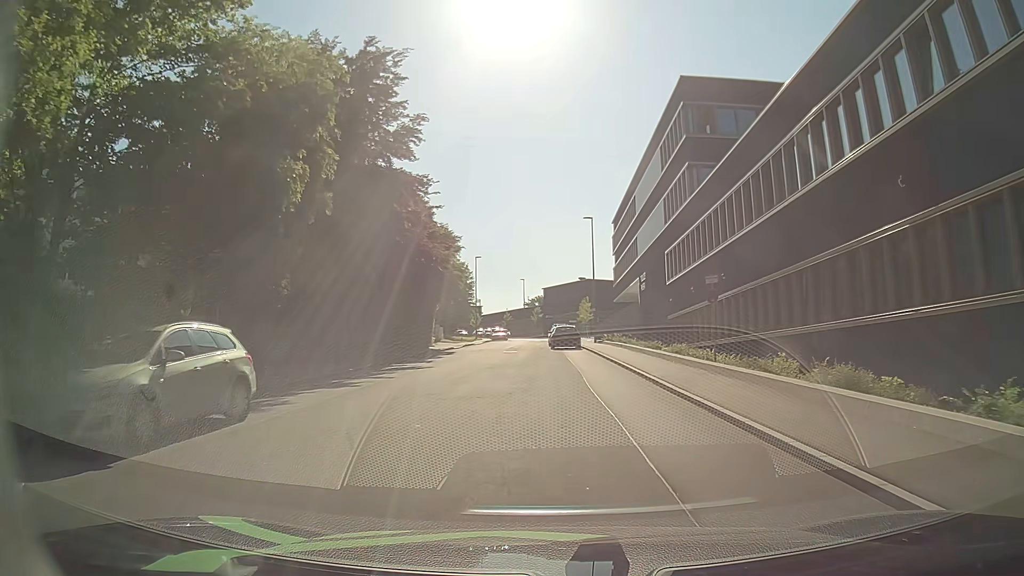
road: residential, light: Day
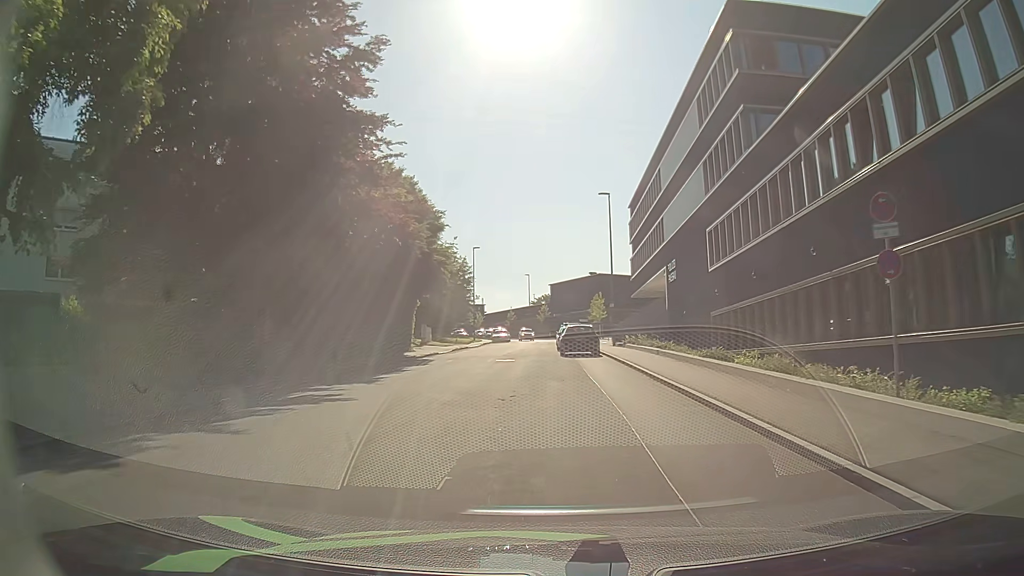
(-0.1, +10.1) m; -1°
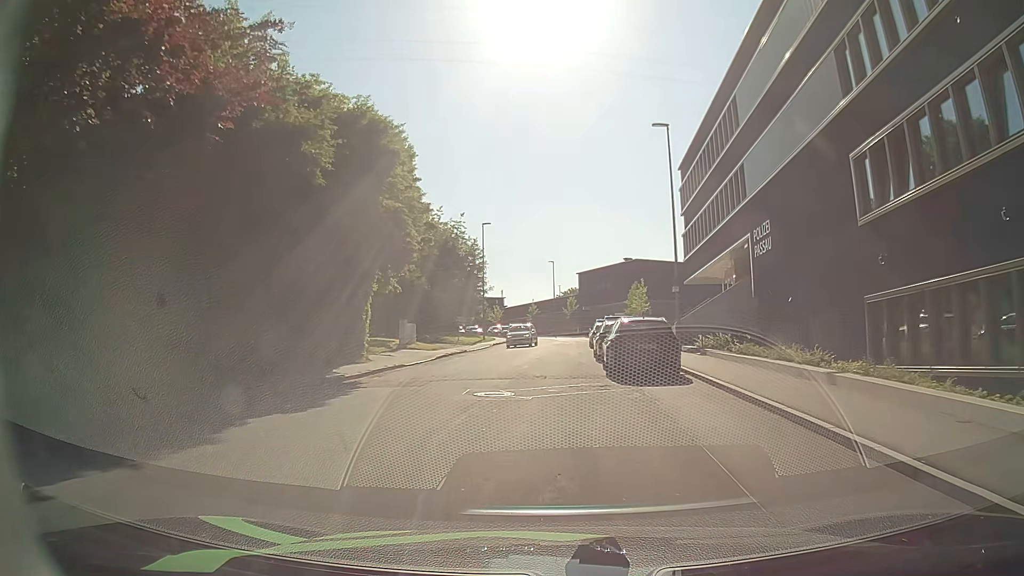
(-0.2, +15.0) m; -1°
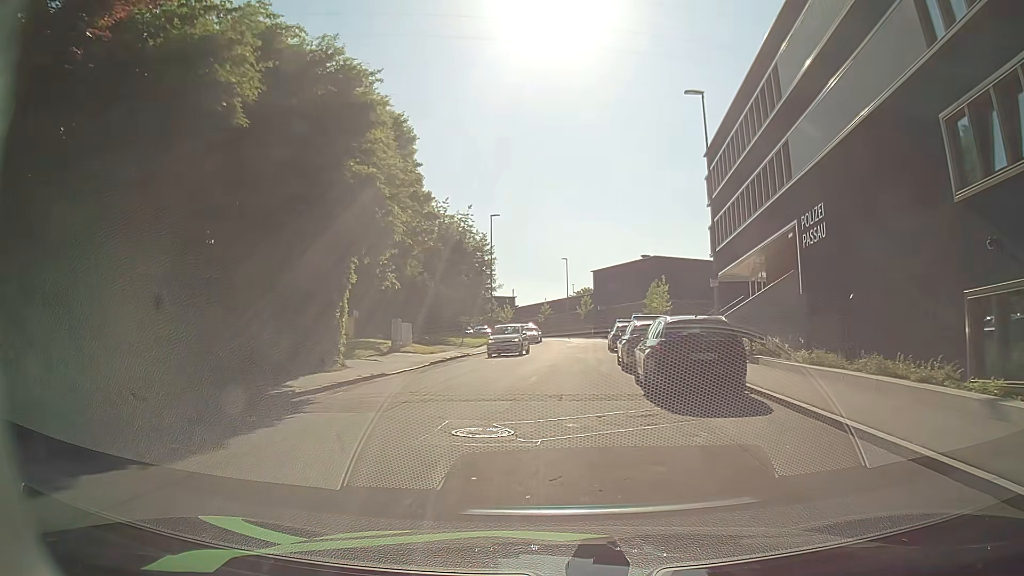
(-0.1, +4.7) m; -2°
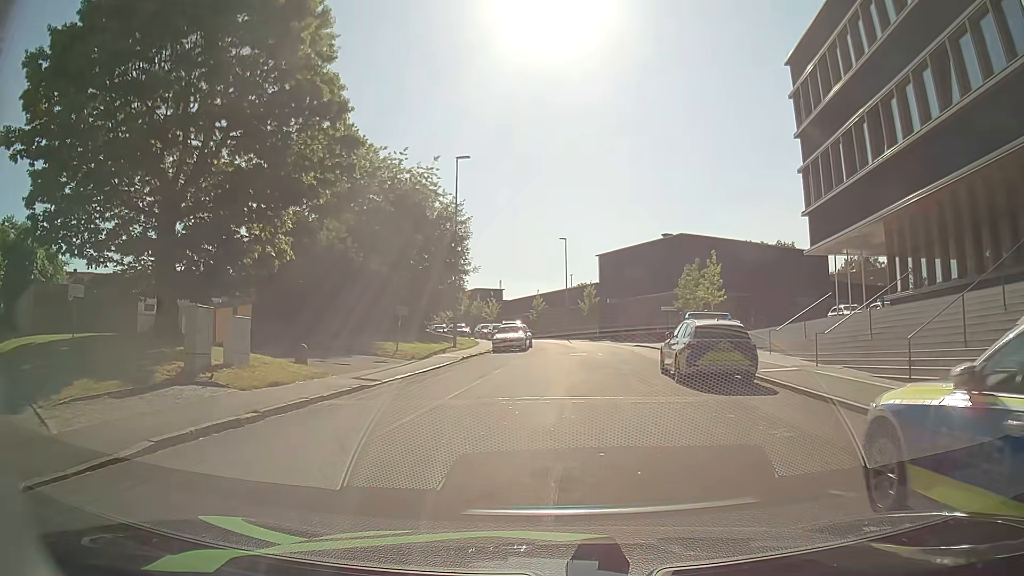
(-0.1, +18.7) m; 0°
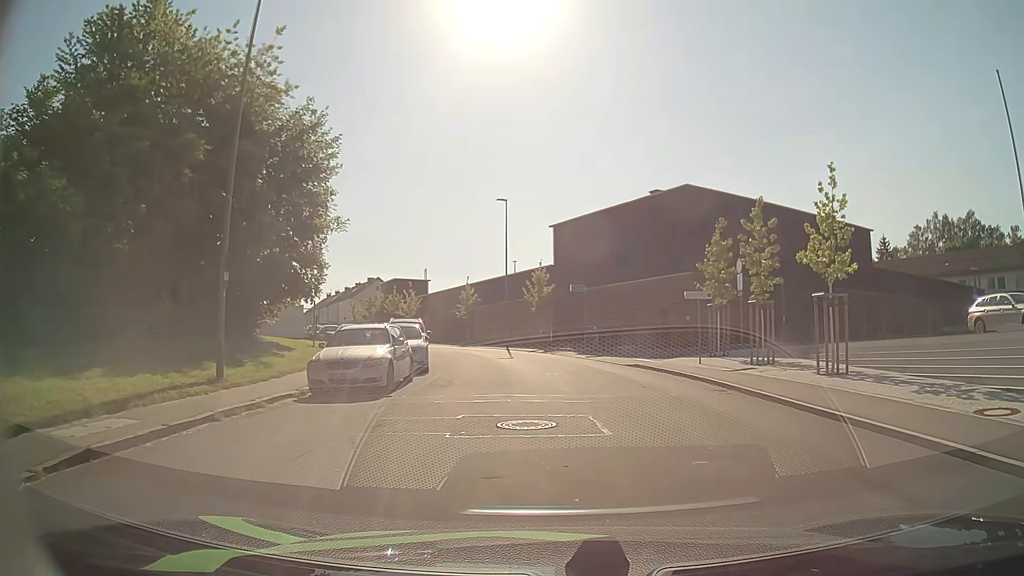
(+0.8, +21.5) m; +4°
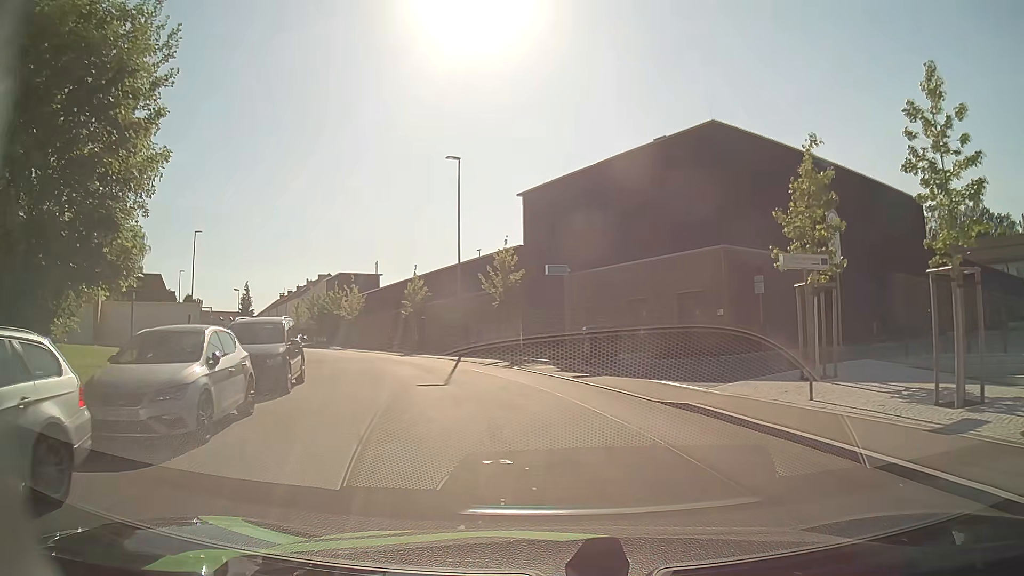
(+0.4, +12.3) m; +3°
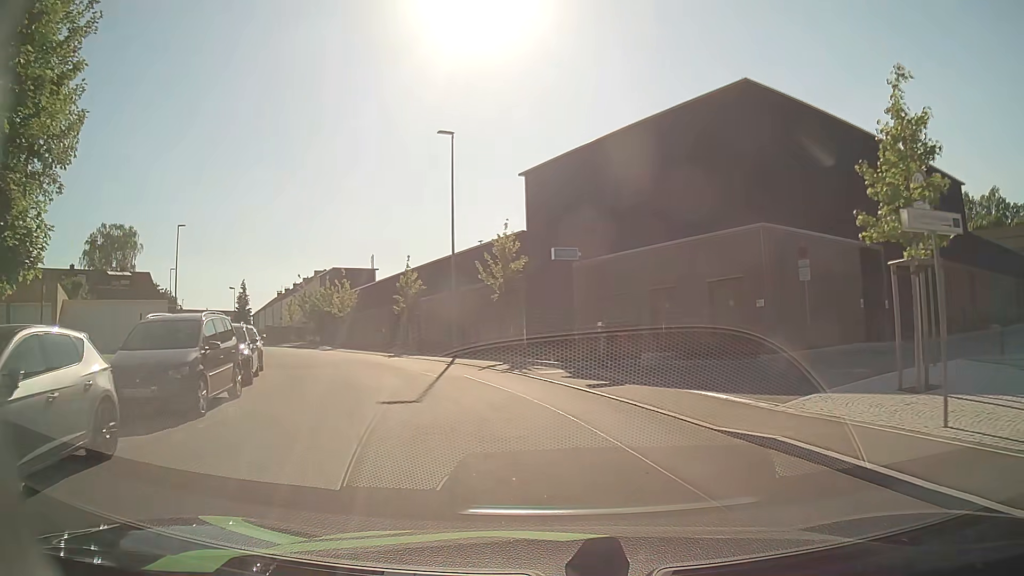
(0.0, +4.2) m; 0°
(-1, +10) (-3, +20) (-7, +29) (-12, +37) (-17, +46) (-23, +54) (-29, +62) (-34, +70) (-40, +79) (-46, +87) m
